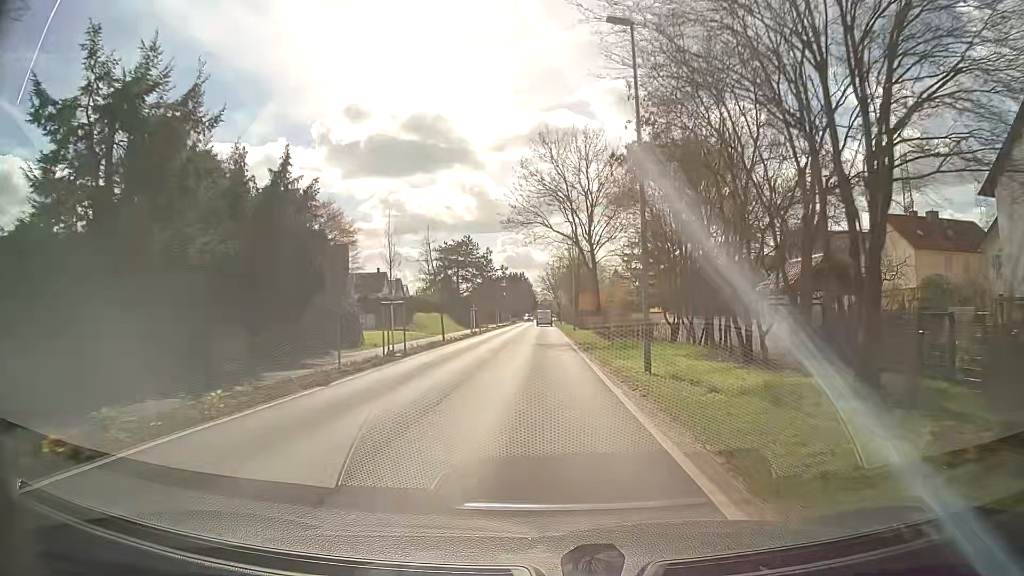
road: tertiary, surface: asphalt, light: Day
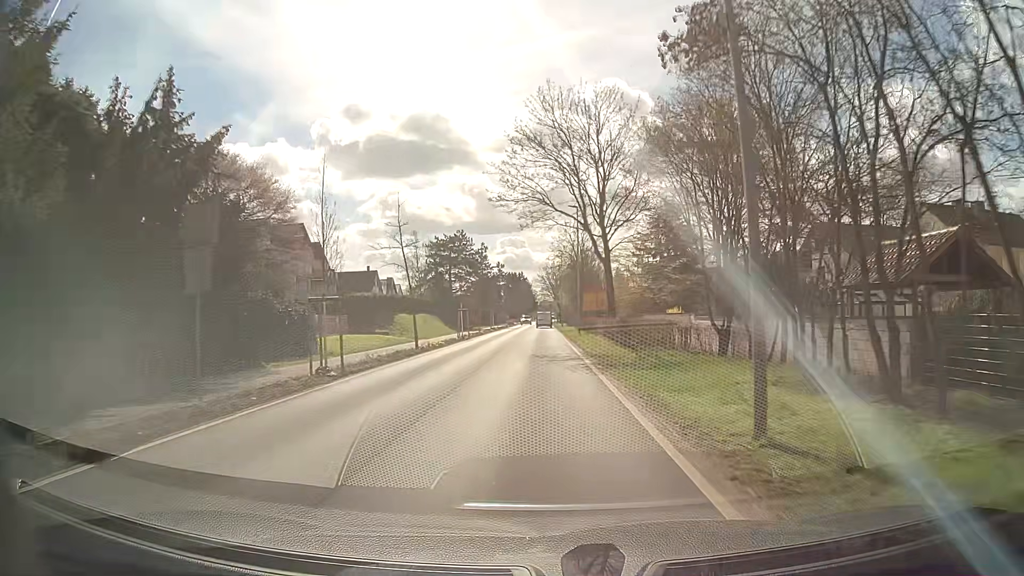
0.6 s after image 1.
(0.0, +7.8) m; 0°
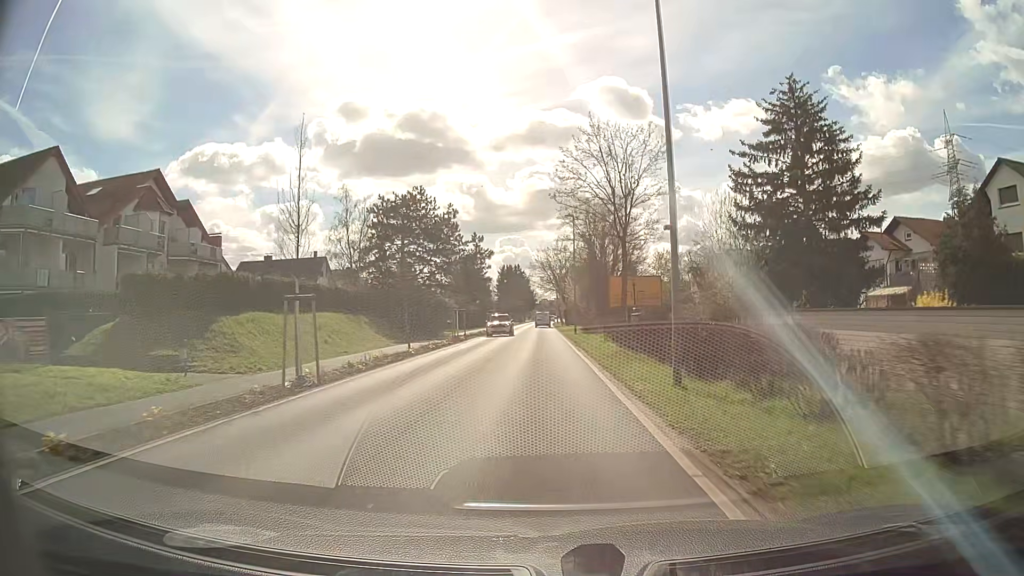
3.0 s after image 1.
(-0.1, +31.1) m; 0°
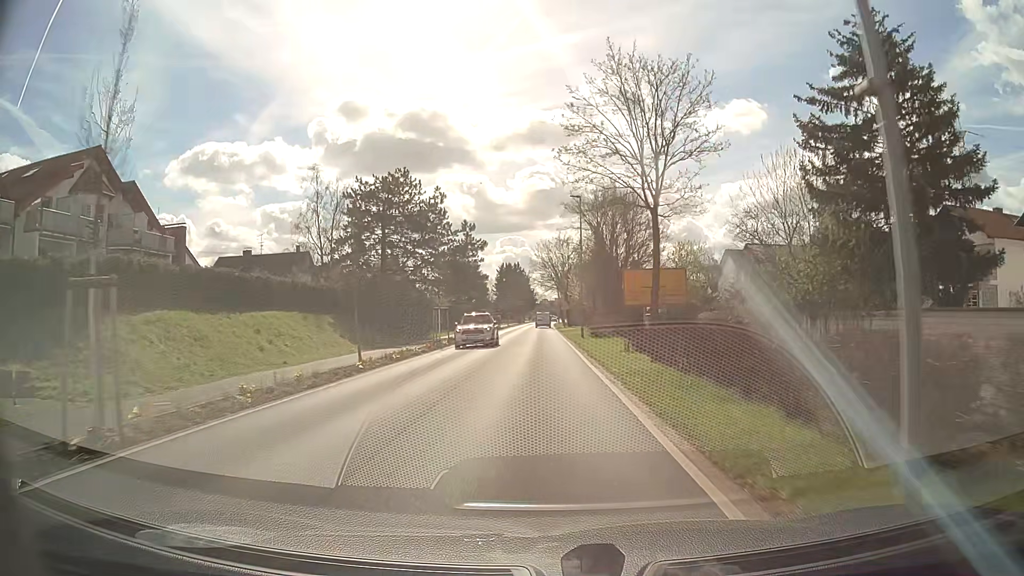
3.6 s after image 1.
(0.0, +7.8) m; 0°
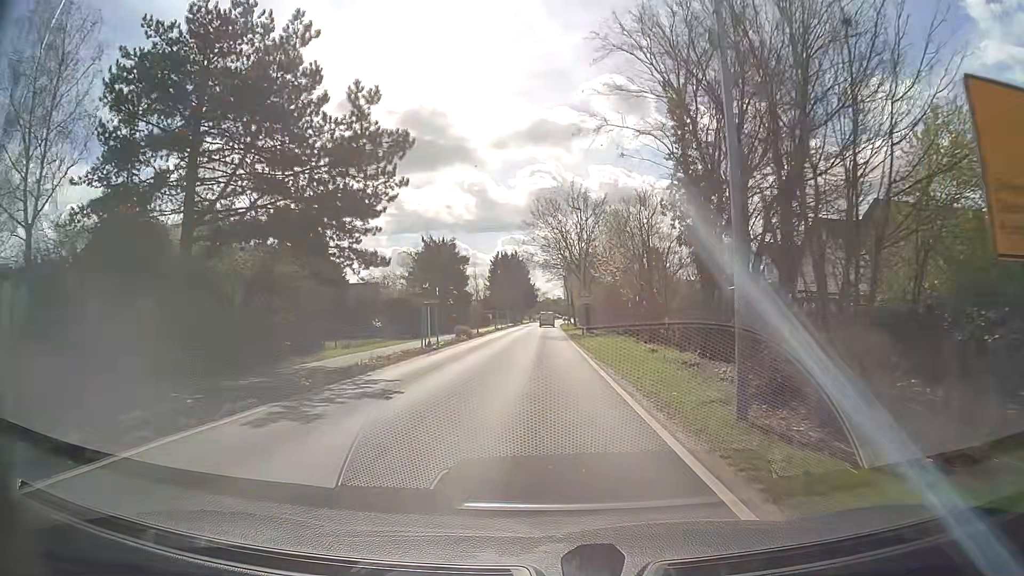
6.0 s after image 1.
(0.0, +31.0) m; 0°
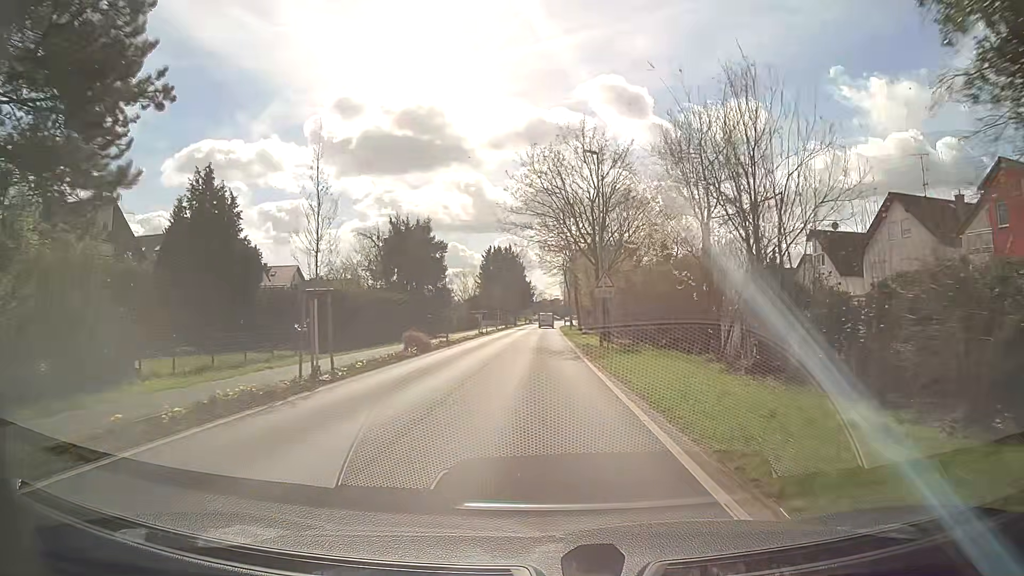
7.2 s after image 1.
(0.0, +15.5) m; 0°
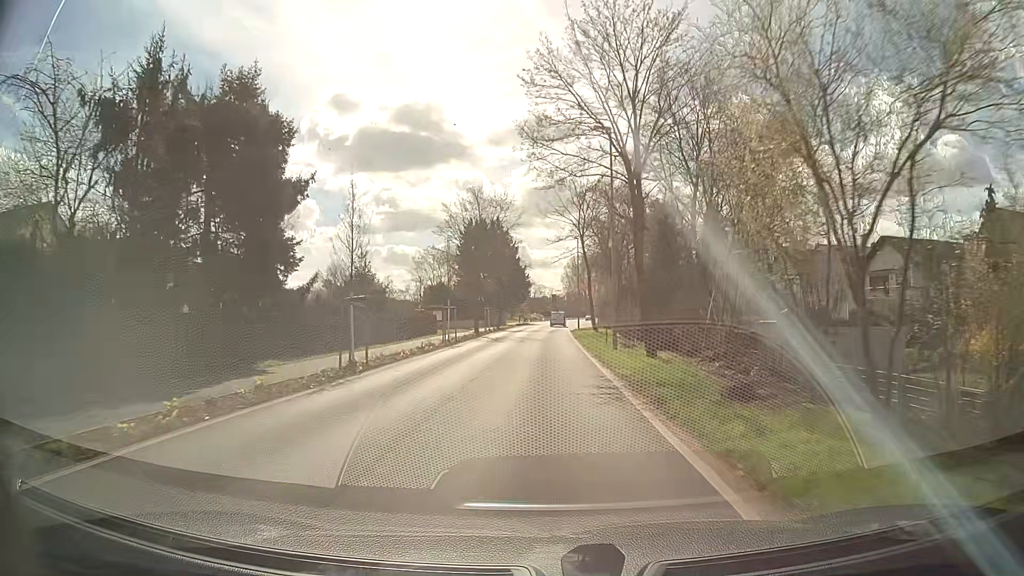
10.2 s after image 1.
(+0.1, +39.0) m; 0°
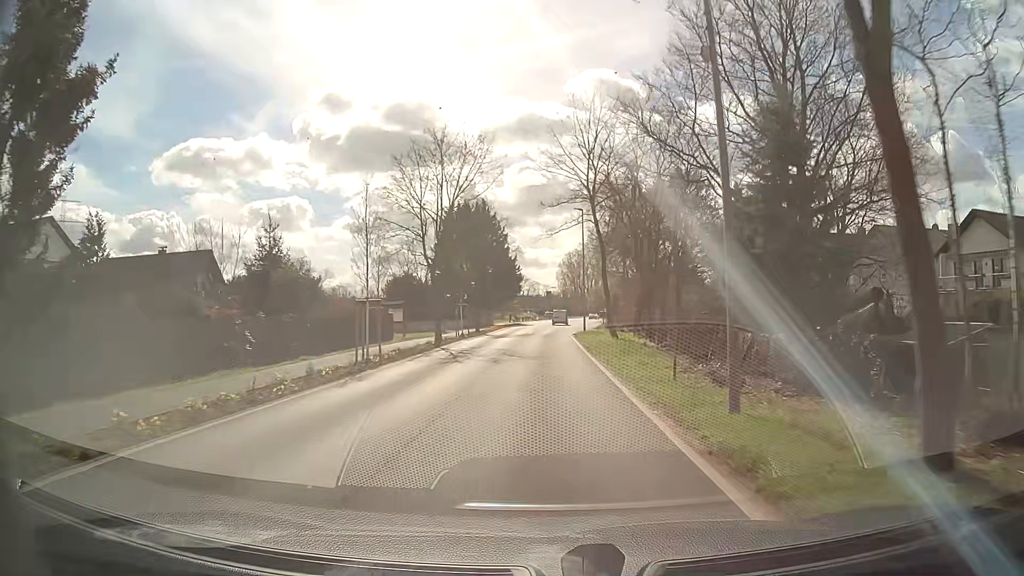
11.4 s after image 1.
(+0.1, +15.7) m; +1°
(0, +10) (0, +20) (0, +30) (0, +40) (+1, +50) (+2, +60) (+3, +70) (+4, +80) (+6, +90) (+7, +100) m
